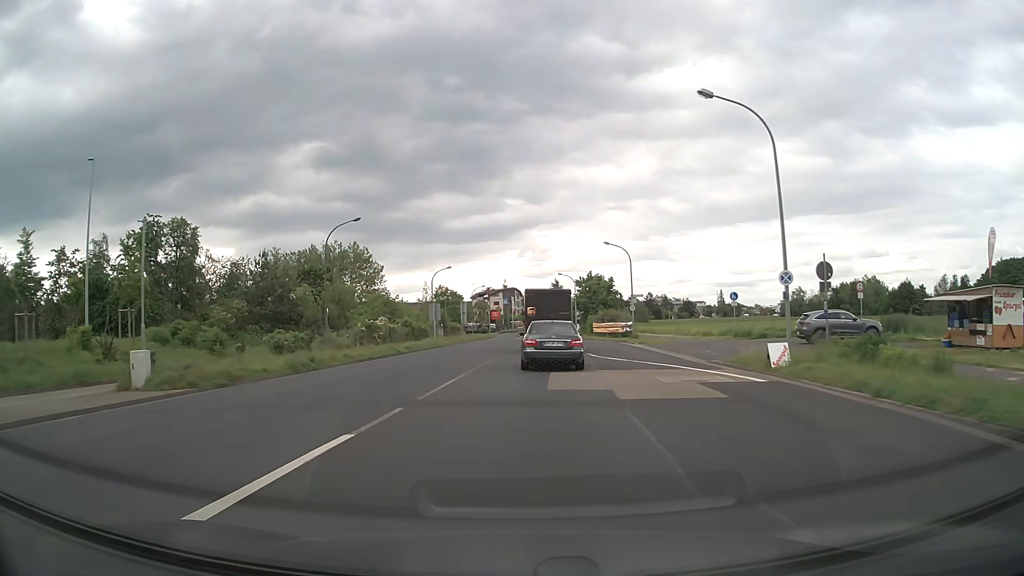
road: tertiary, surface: asphalt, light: Day
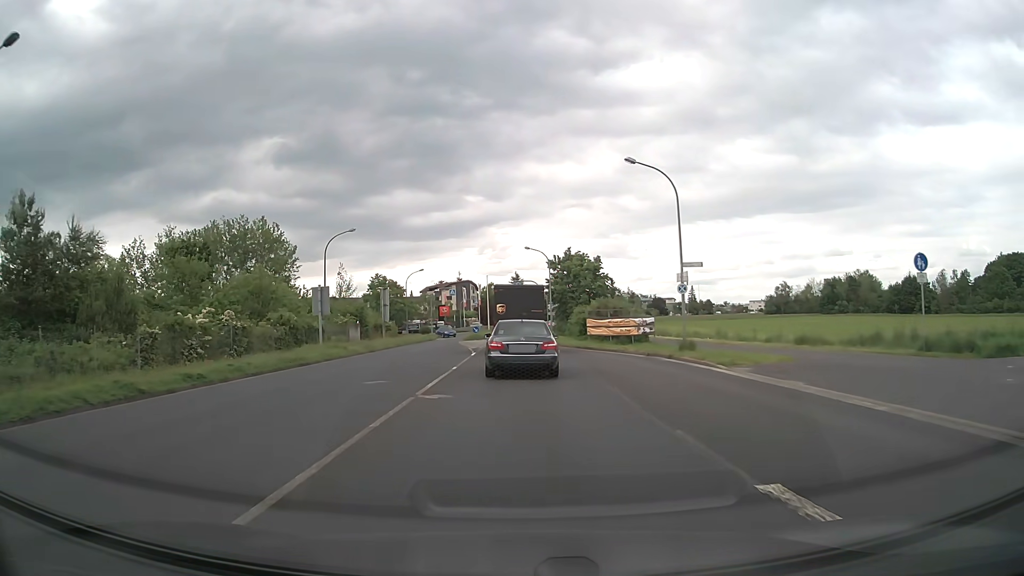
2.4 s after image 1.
(+0.8, +26.8) m; +4°
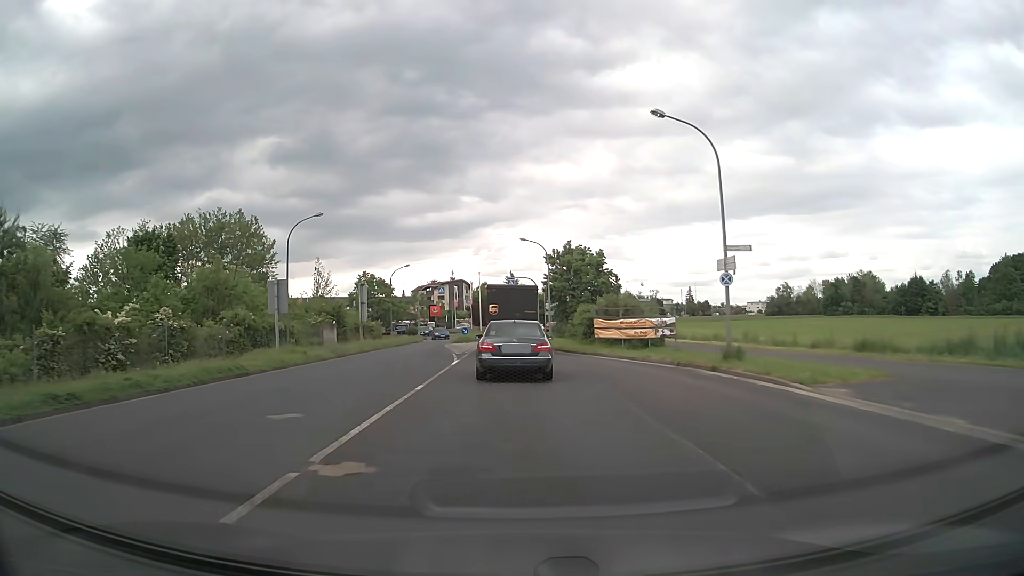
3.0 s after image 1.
(0.0, +6.4) m; 0°
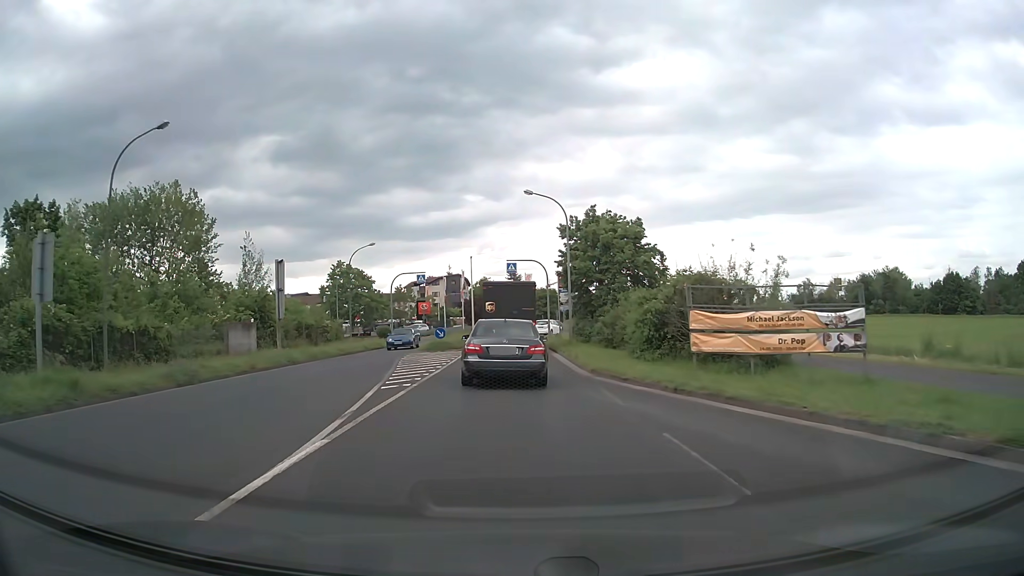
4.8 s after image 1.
(0.0, +18.0) m; 0°
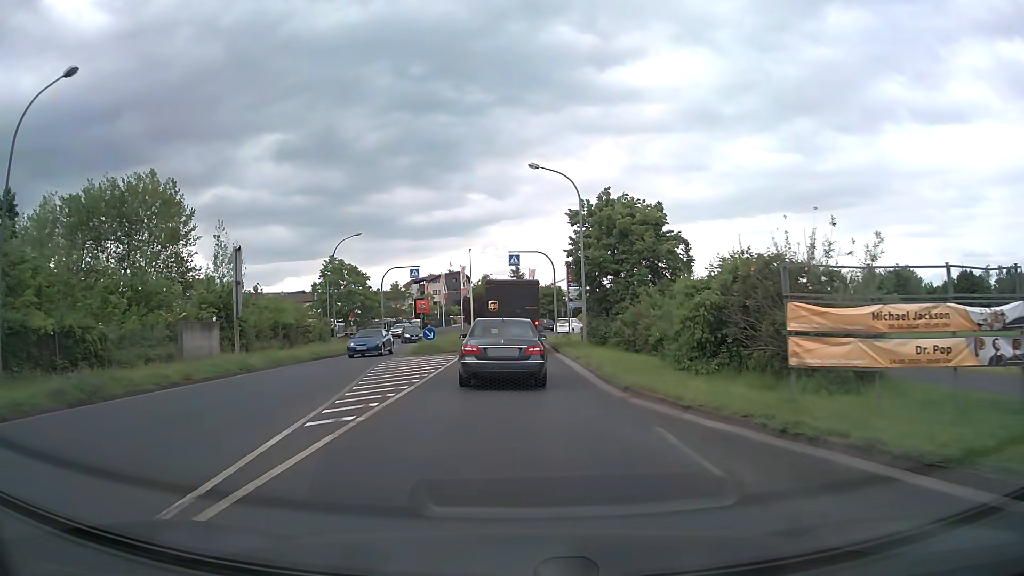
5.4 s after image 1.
(0.0, +5.4) m; 0°
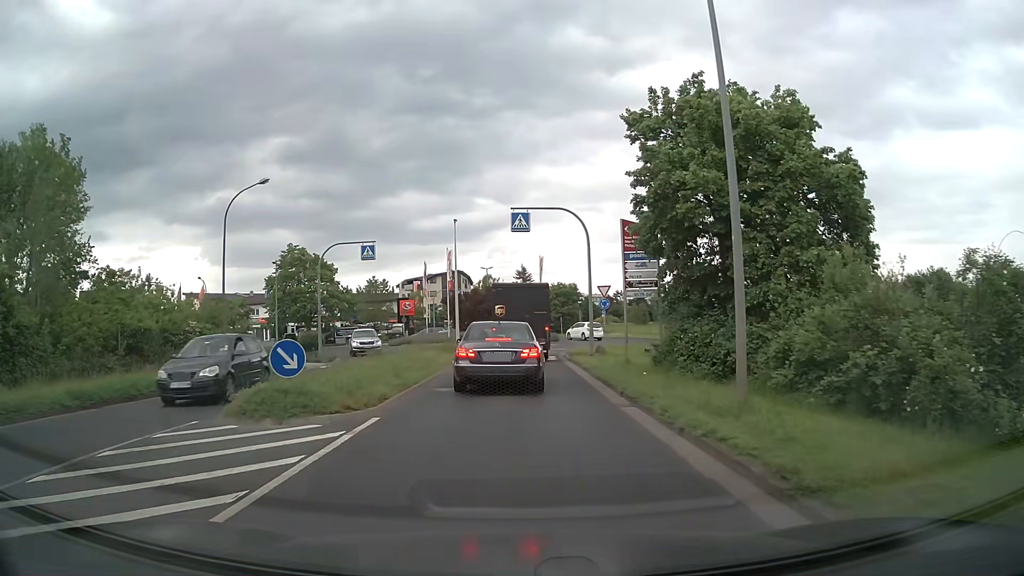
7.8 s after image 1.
(-0.1, +18.8) m; -1°
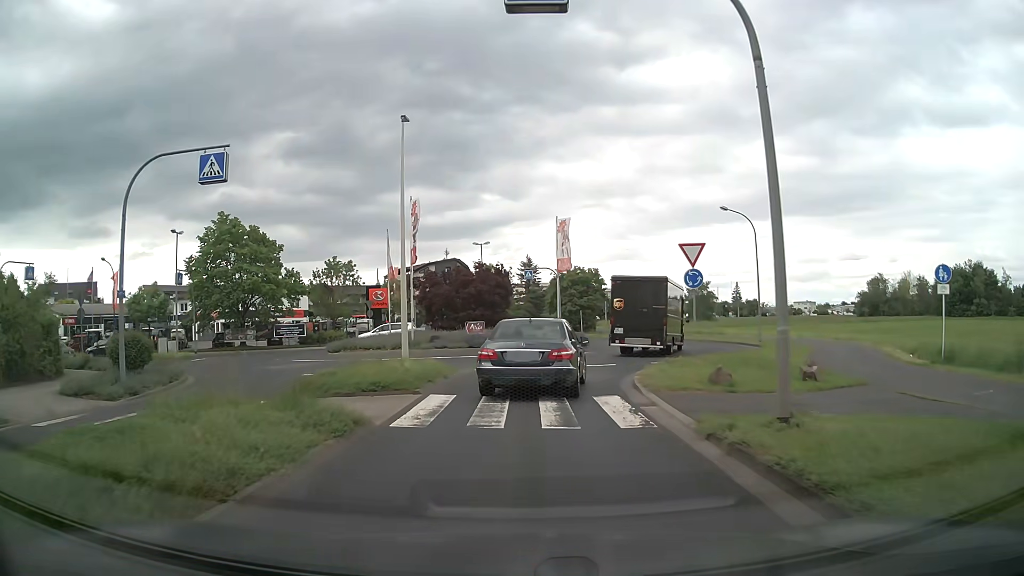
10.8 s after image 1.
(0.0, +19.3) m; -1°
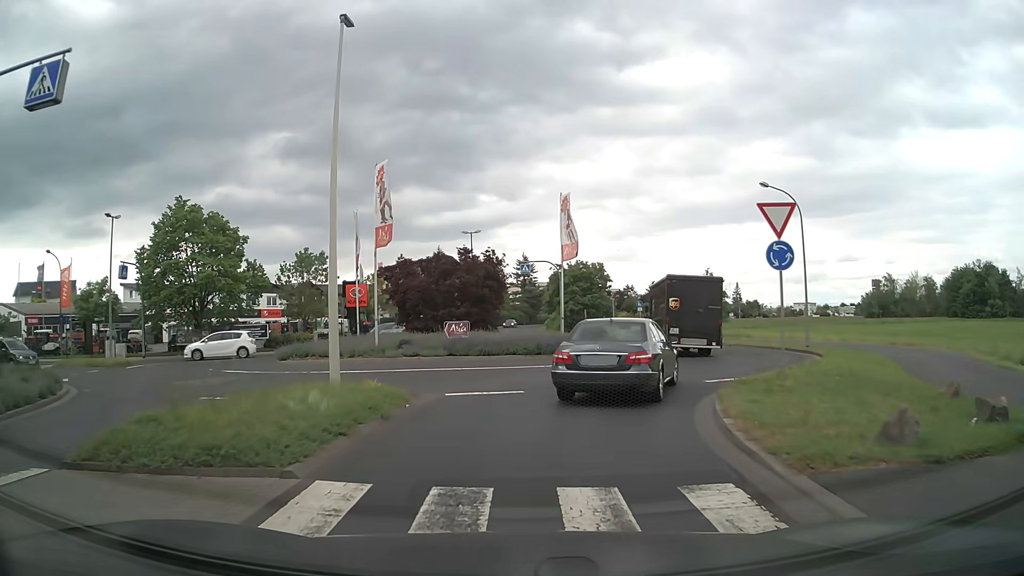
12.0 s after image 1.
(+0.1, +7.2) m; +1°
